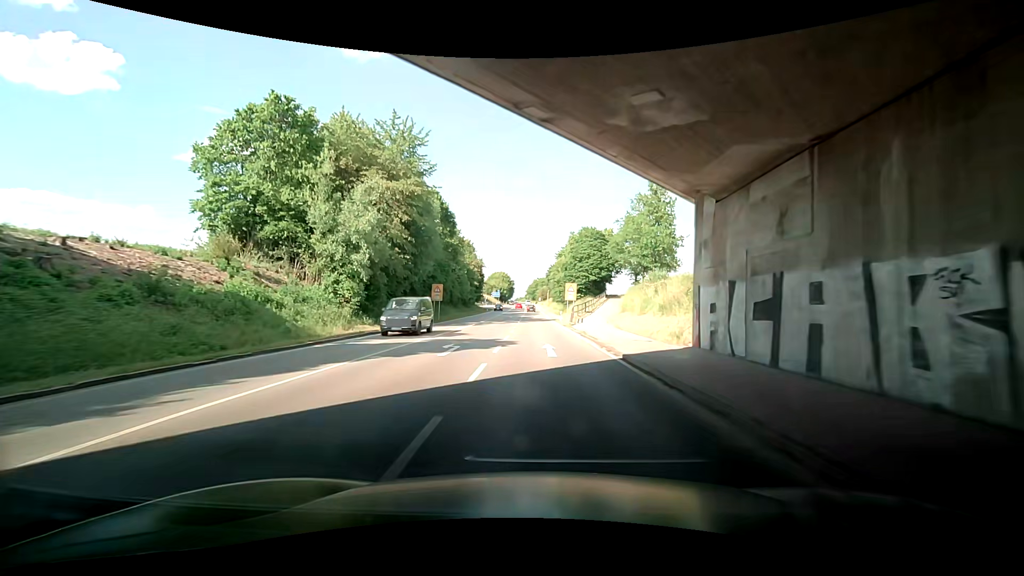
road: secondary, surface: asphalt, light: Day
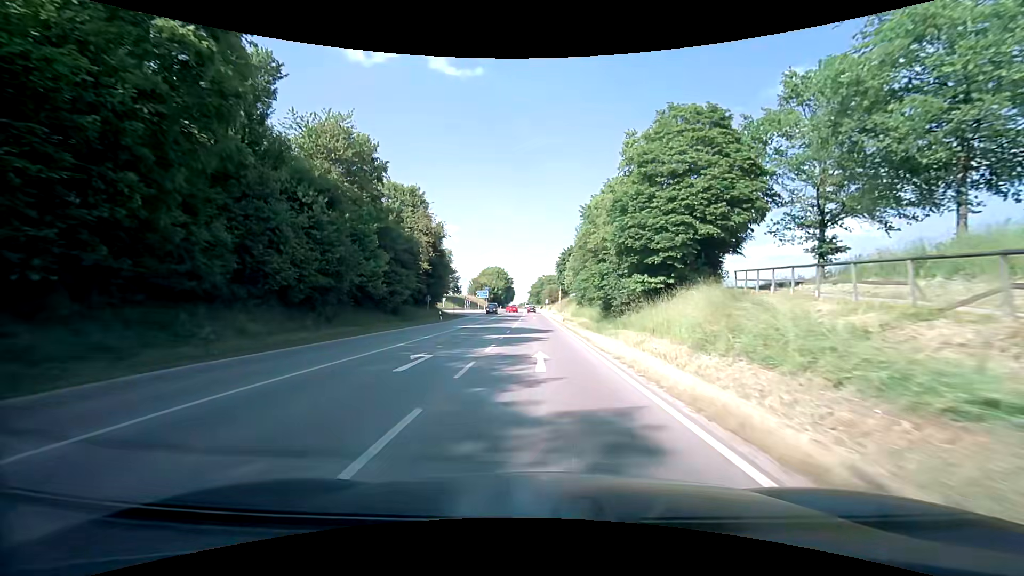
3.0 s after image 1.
(-2.6, +53.6) m; -2°
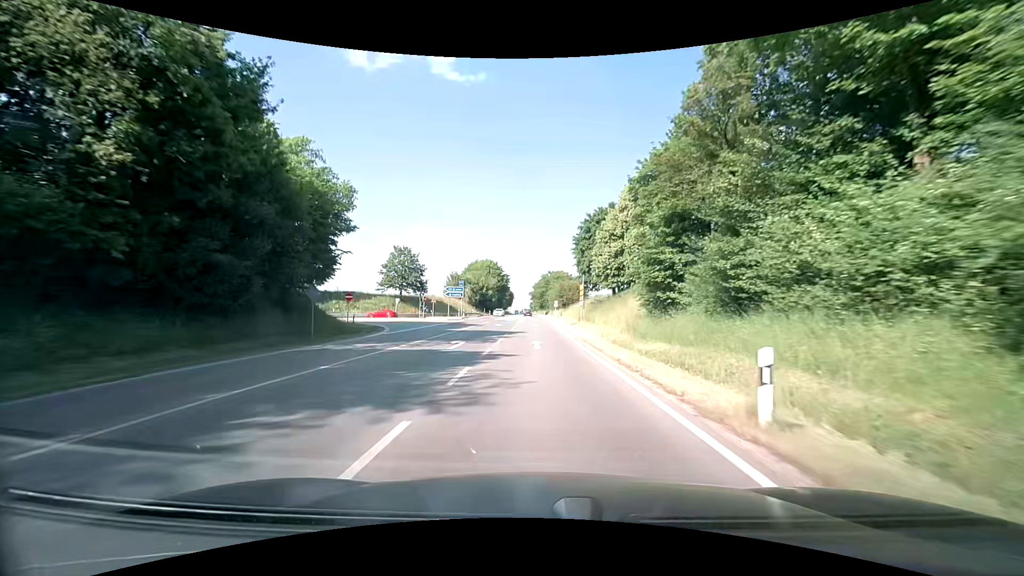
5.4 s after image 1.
(-0.4, +43.1) m; -1°
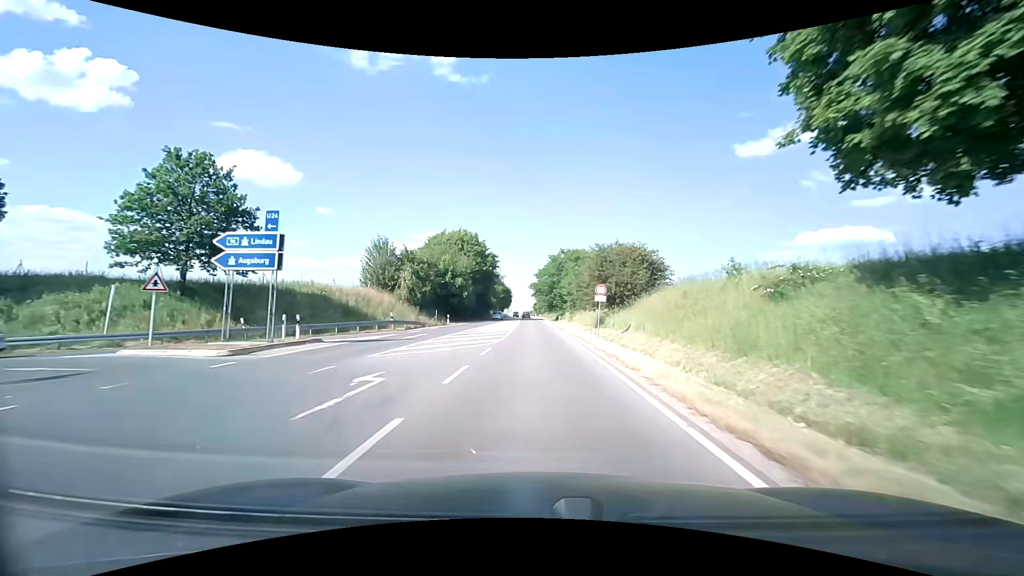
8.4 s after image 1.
(+0.2, +53.4) m; 0°
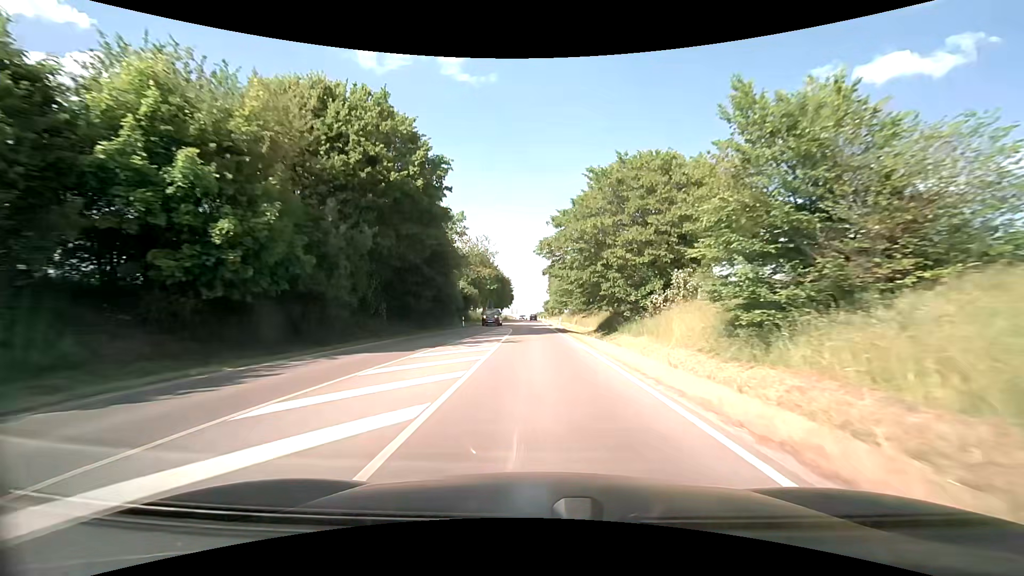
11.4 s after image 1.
(-0.9, +53.4) m; -1°
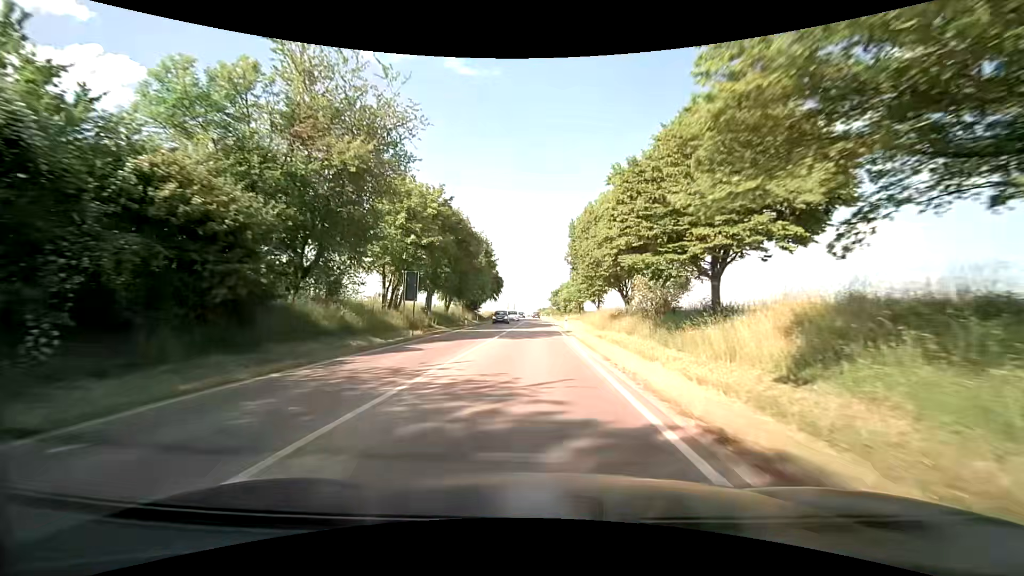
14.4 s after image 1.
(-0.3, +54.0) m; 0°
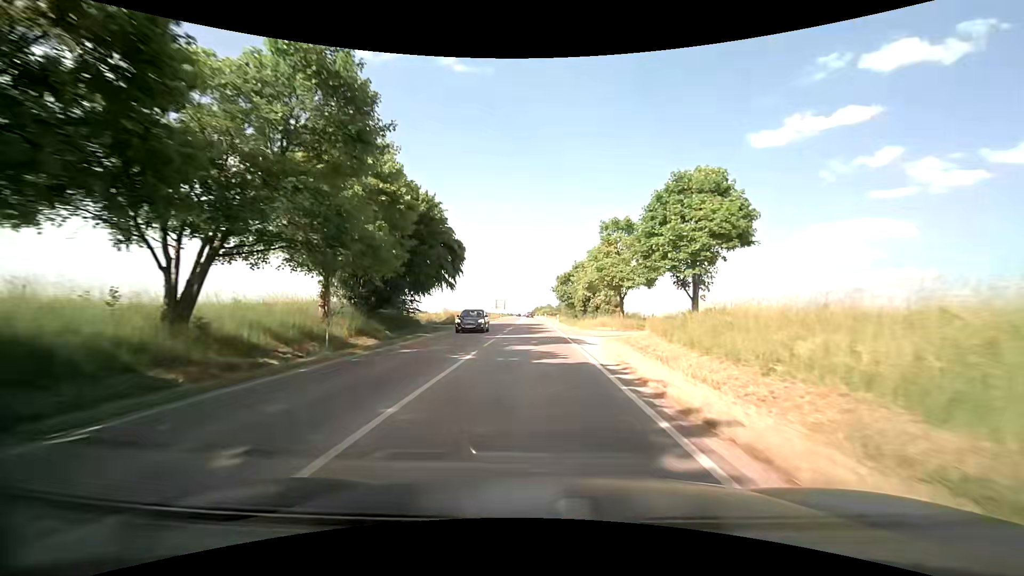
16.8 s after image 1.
(+0.1, +42.9) m; 0°
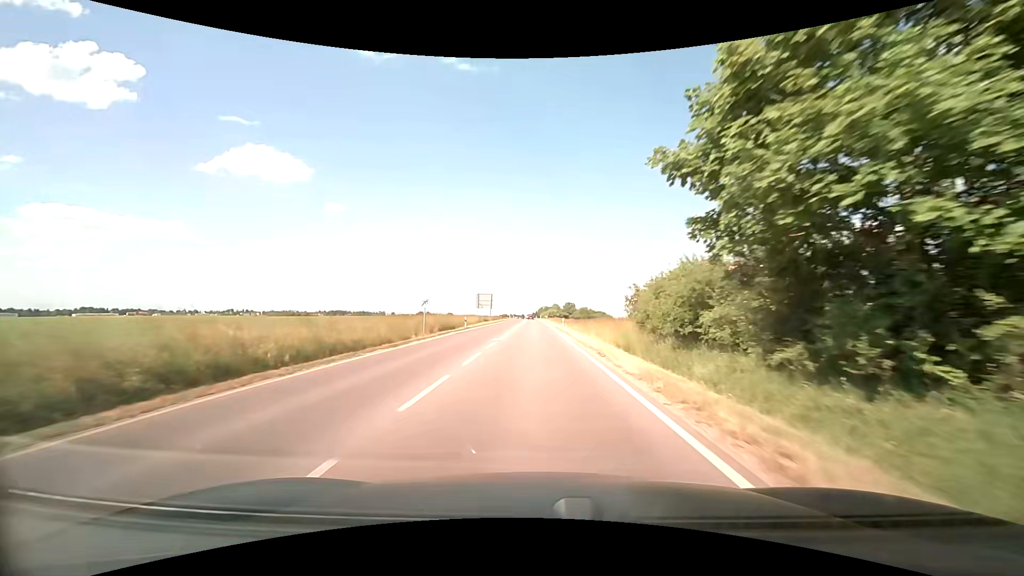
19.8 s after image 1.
(-0.3, +54.6) m; 0°
(0, +10) (0, +20) (0, +30) (0, +40) (0, +50) (0, +60) (-1, +70) (-1, +80) (-1, +90) (-1, +100) m
